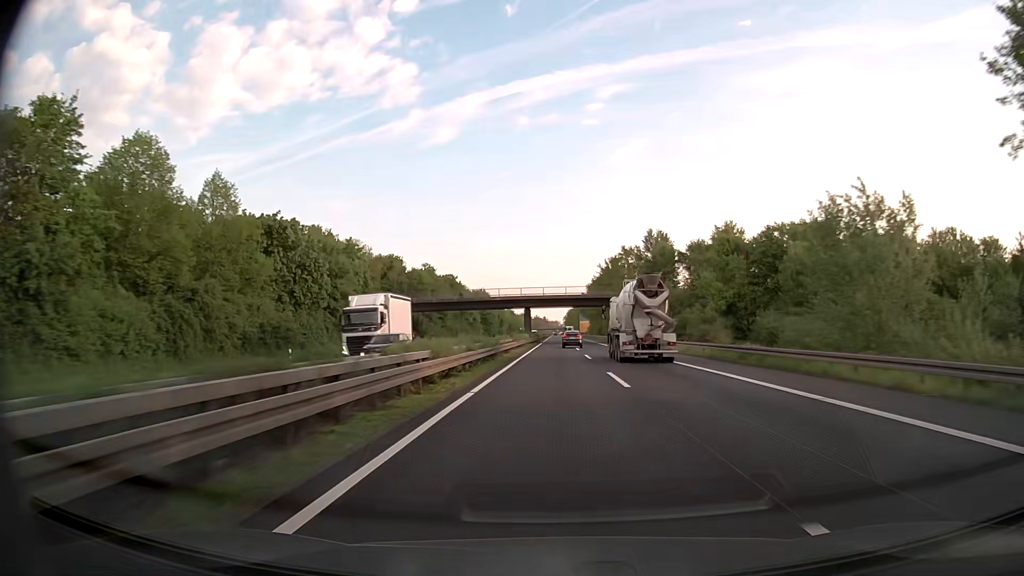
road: trunk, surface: asphalt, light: Day
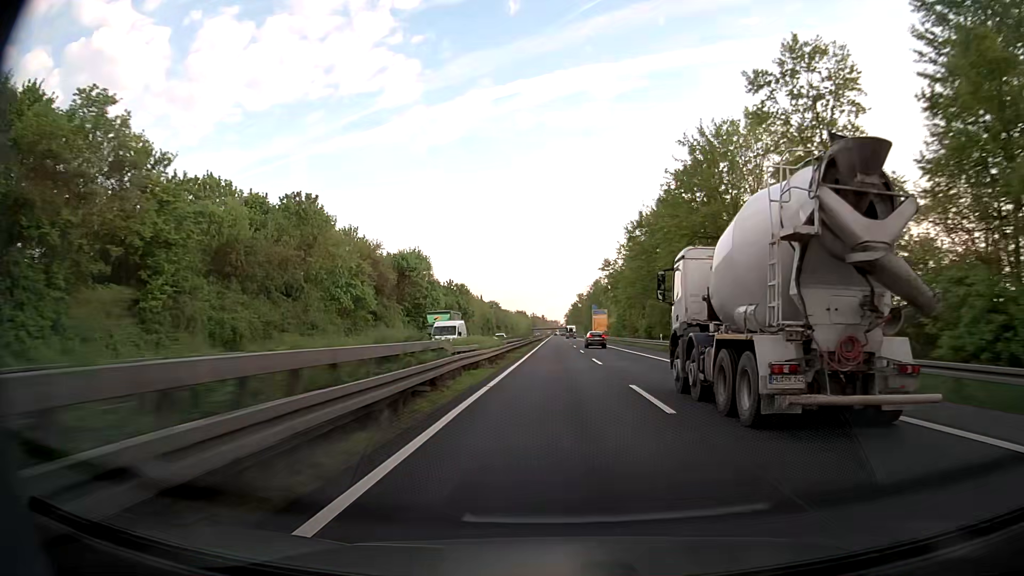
(0.0, +95.3) m; -1°
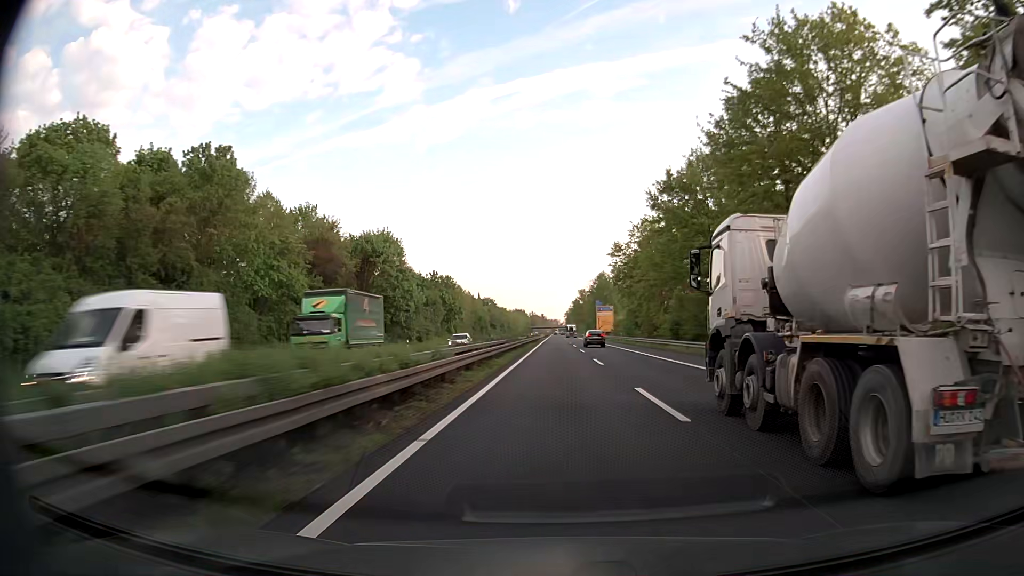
(+0.1, +19.1) m; +1°
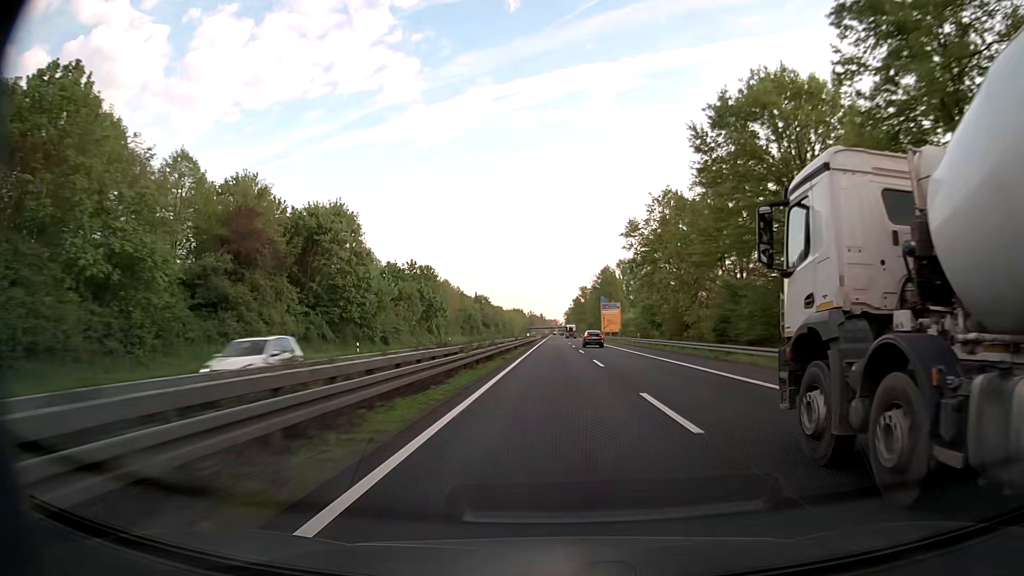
(-0.1, +19.1) m; 0°
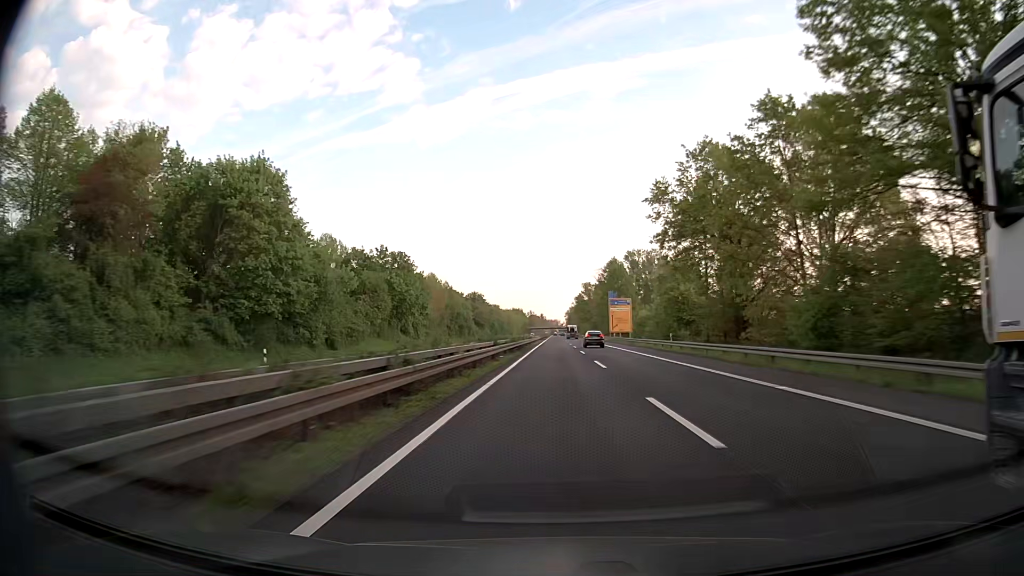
(0.0, +19.1) m; 0°
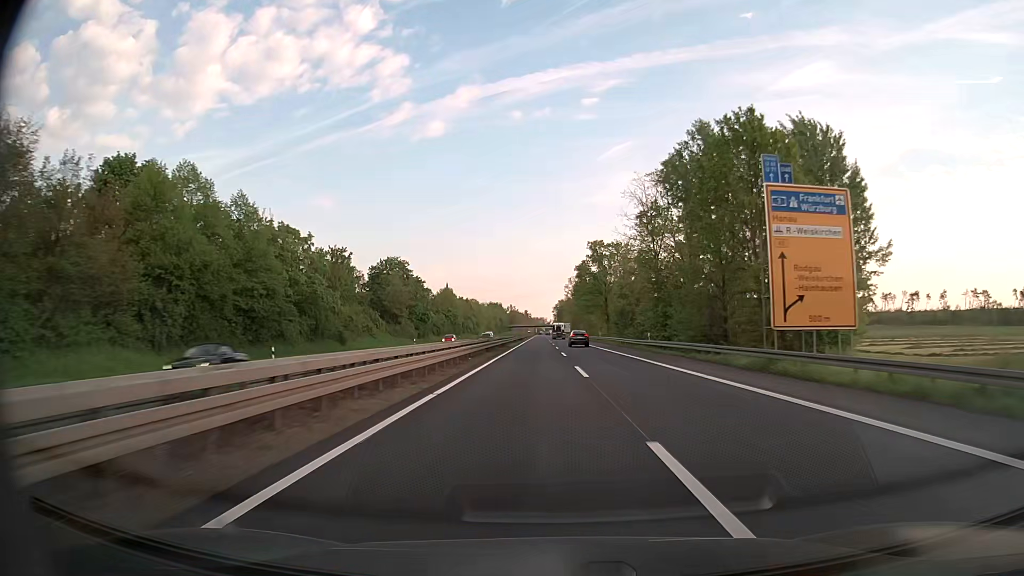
(+0.4, +95.5) m; +1°
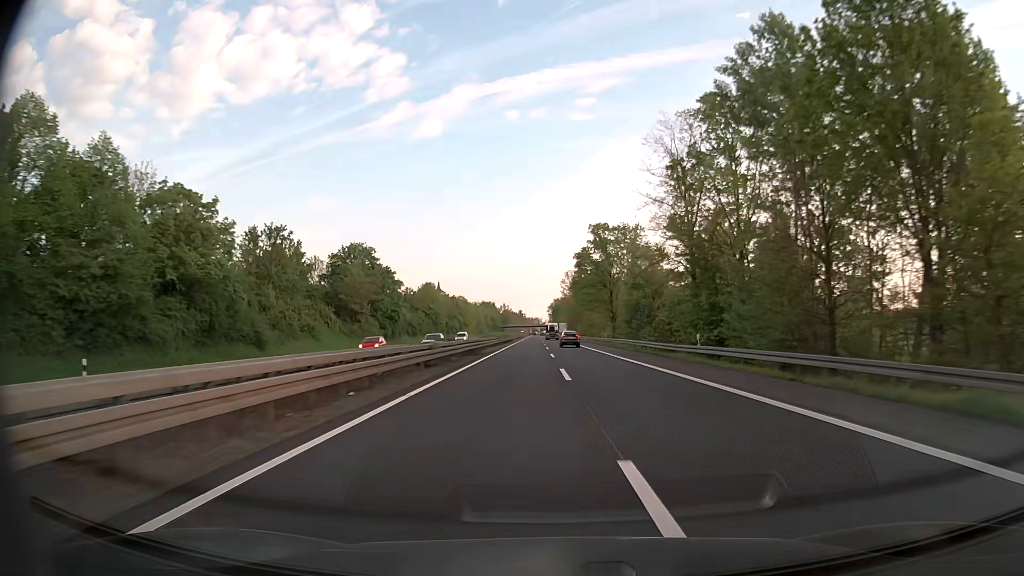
(+0.1, +19.1) m; 0°
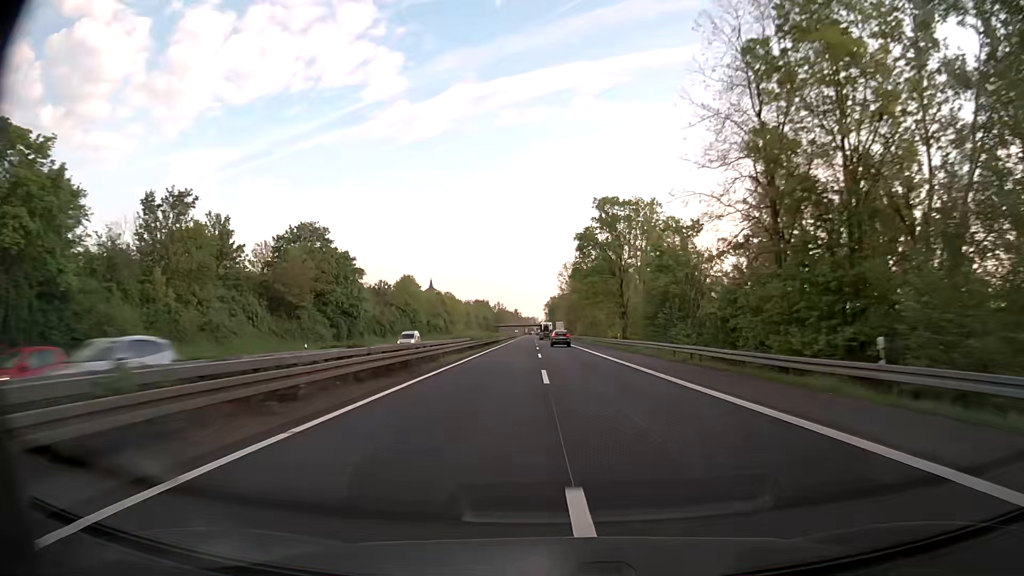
(0.0, +19.1) m; 0°
(0, +10) (0, +20) (0, +30) (0, +40) (0, +50) (0, +60) (0, +70) (0, +80) (0, +90) (-1, +100) m
